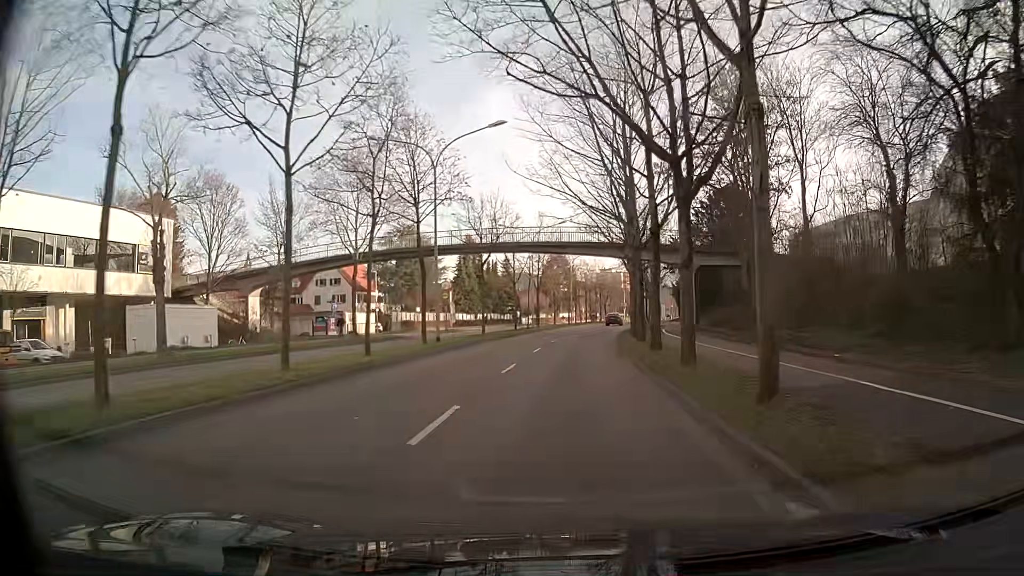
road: primary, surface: asphalt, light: Day
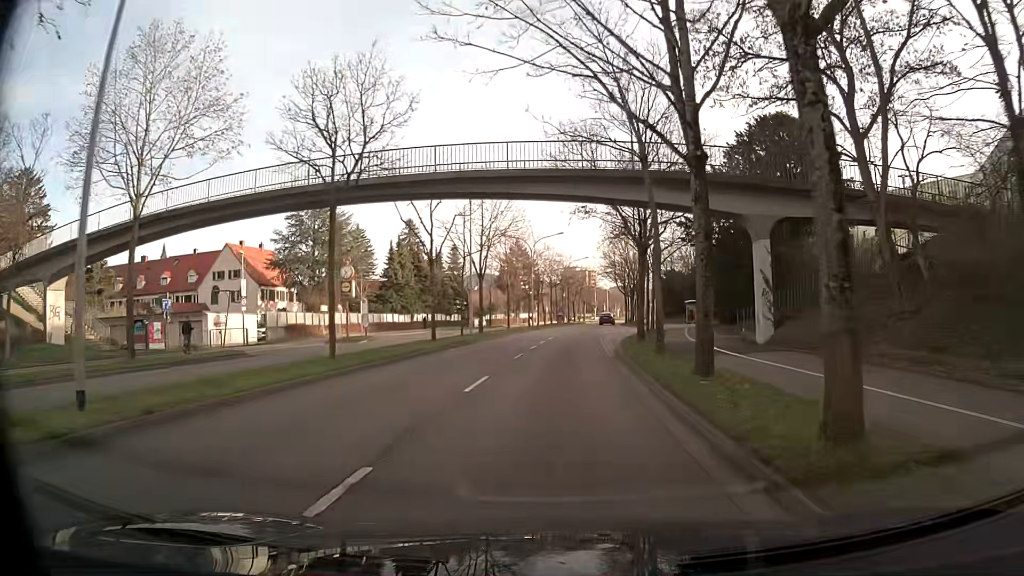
(+0.5, +22.1) m; +2°
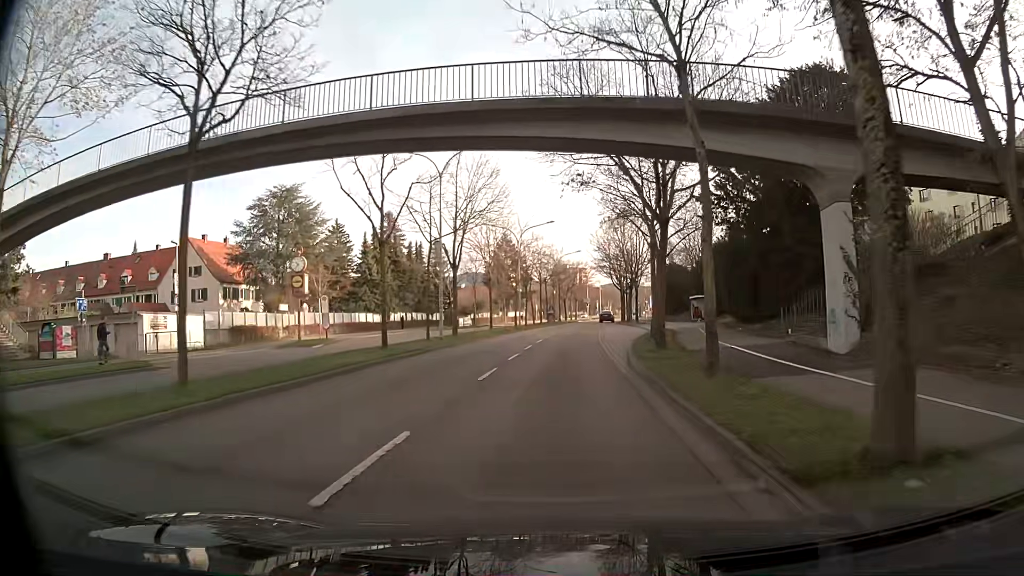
(+0.1, +7.3) m; +1°
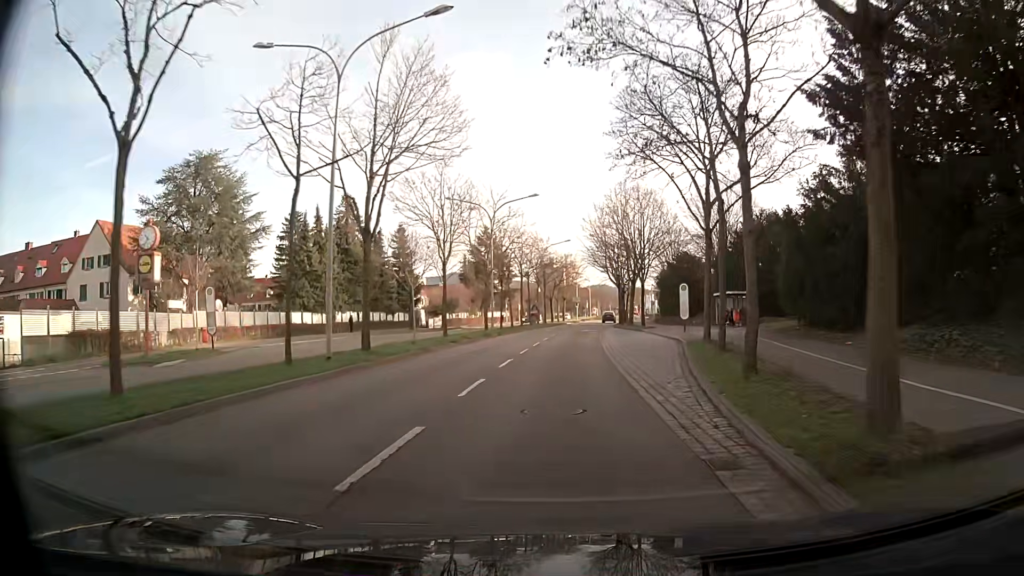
(+0.1, +14.7) m; 0°
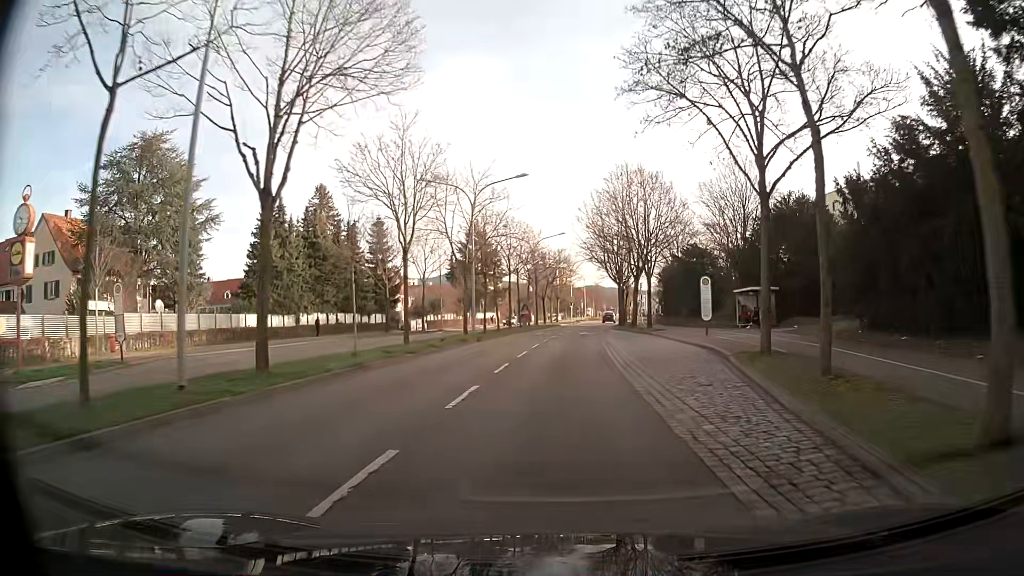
(0.0, +7.3) m; +1°
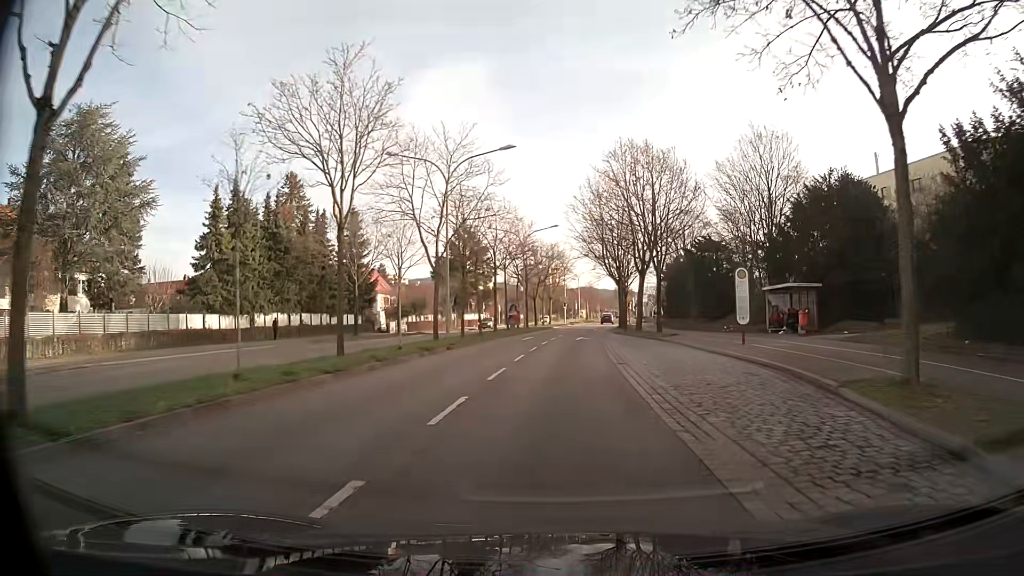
(+0.1, +7.4) m; +1°
